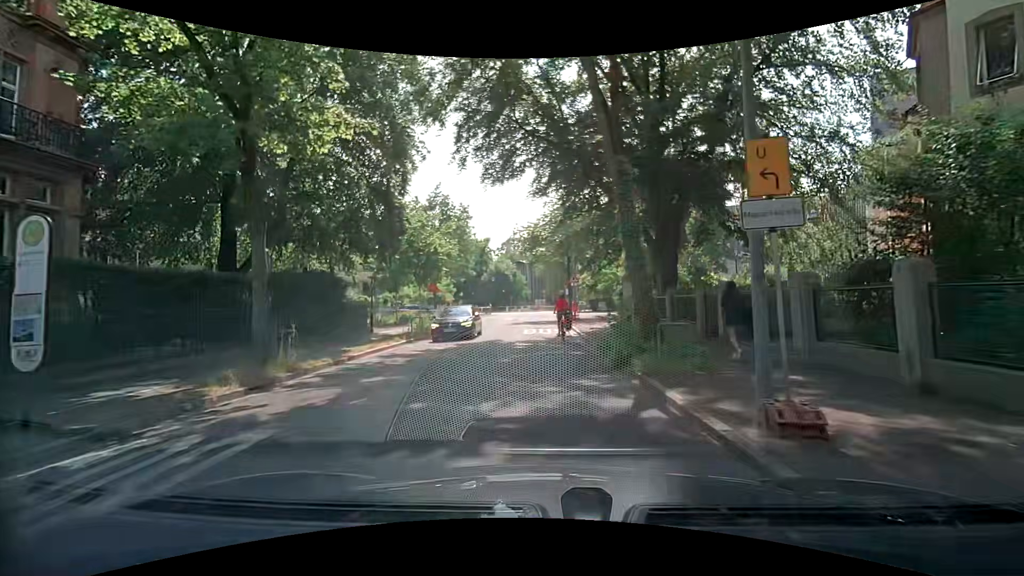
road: unclassified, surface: asphalt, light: Day
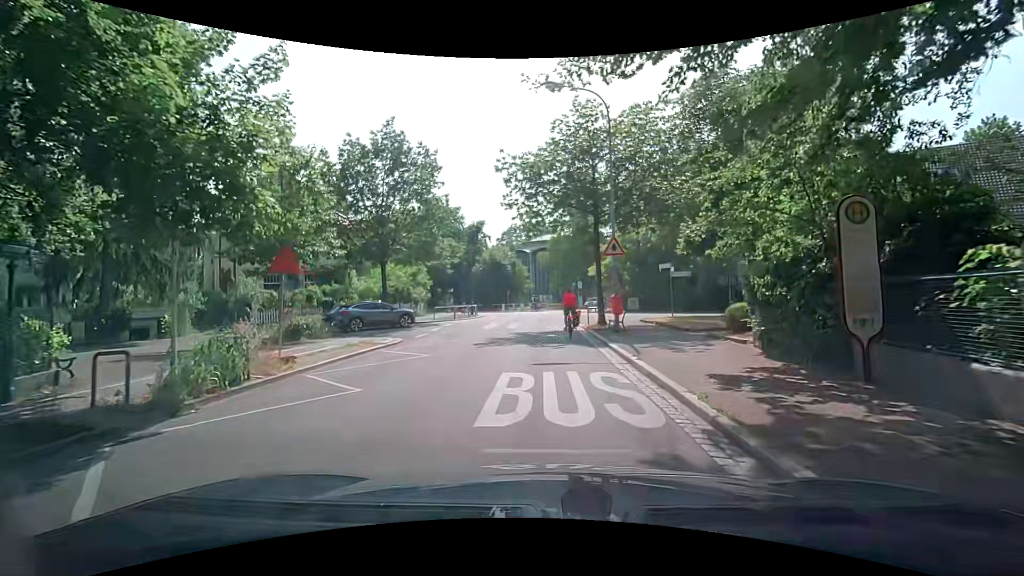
(-0.4, +18.3) m; -2°
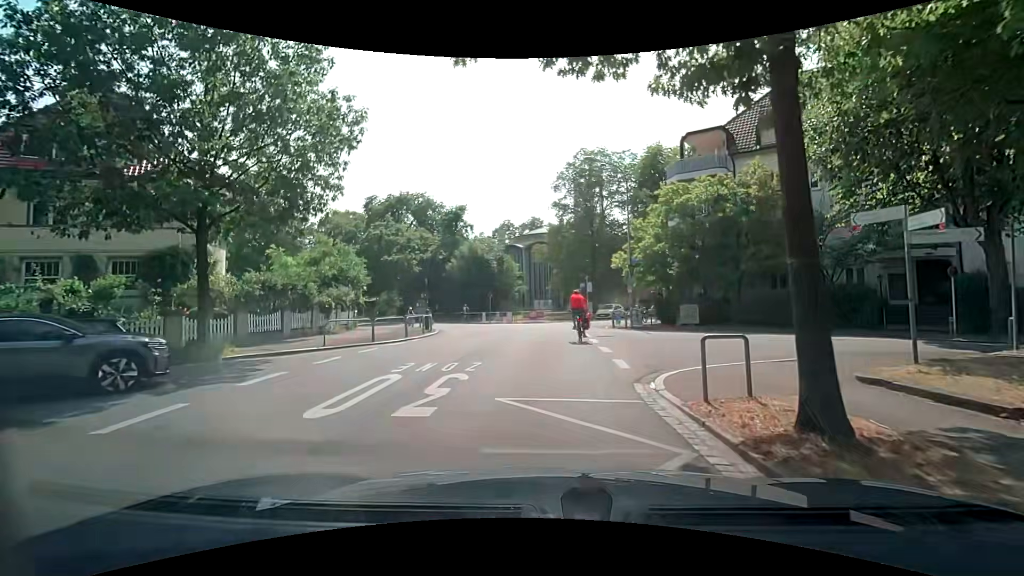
(+0.1, +18.0) m; +1°
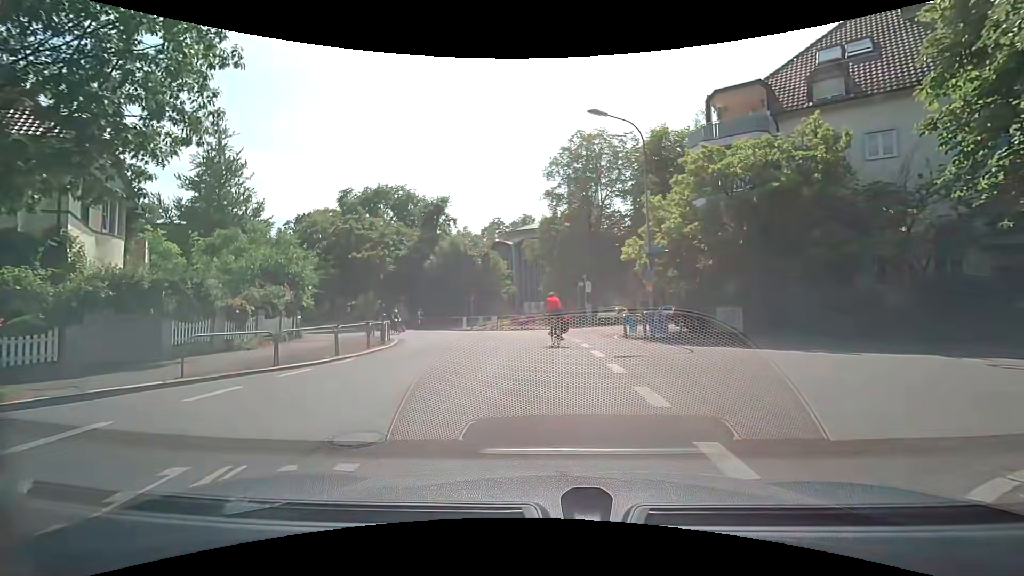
(0.0, +7.0) m; 0°
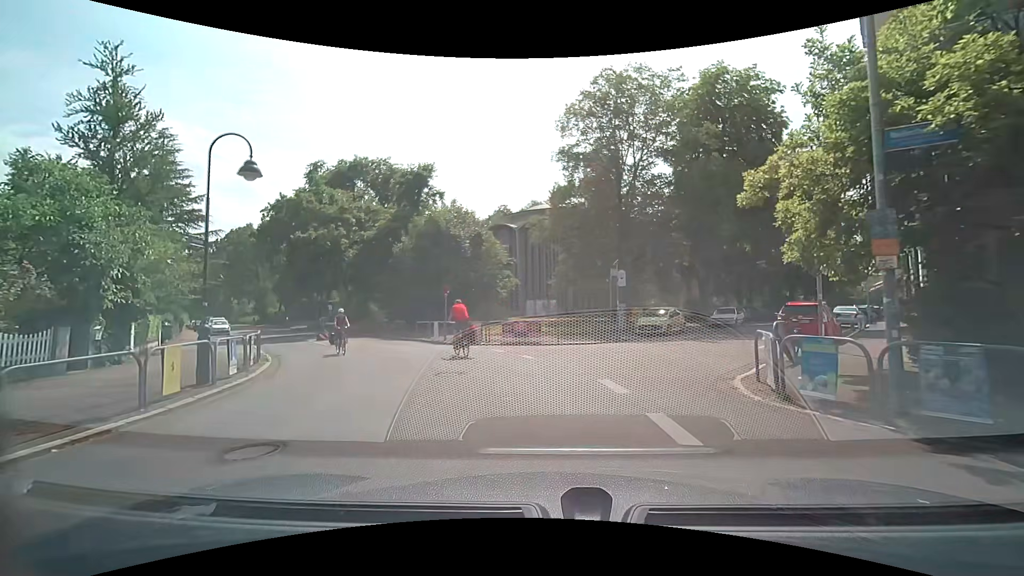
(+0.1, +13.3) m; 0°
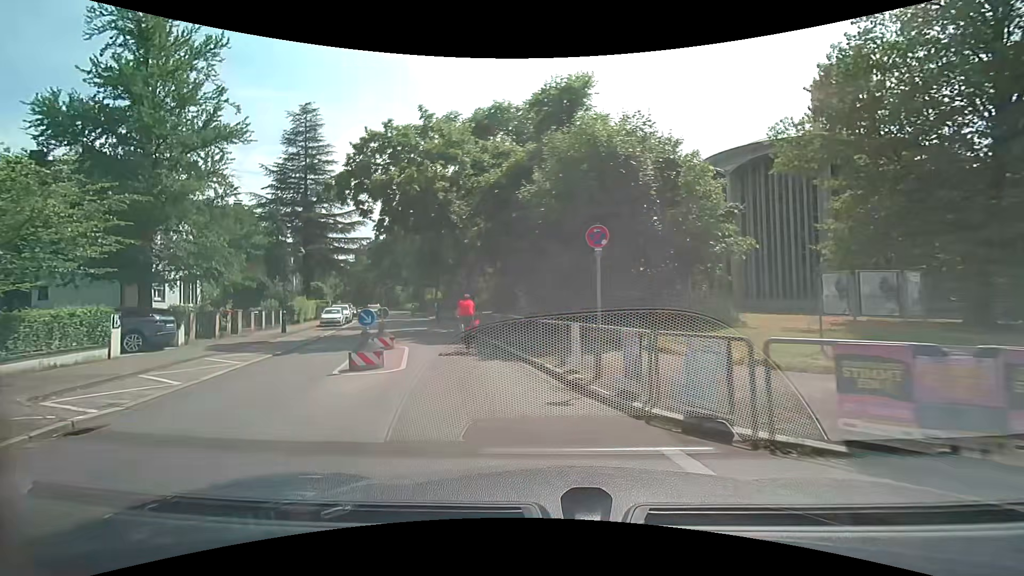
(-2.0, +16.1) m; -18°
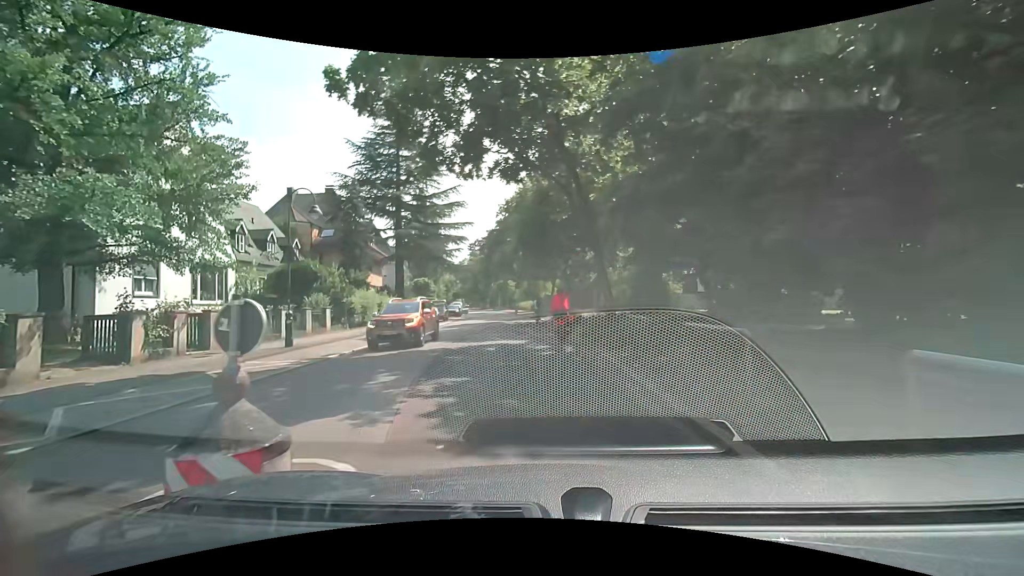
(-2.2, +13.6) m; -16°
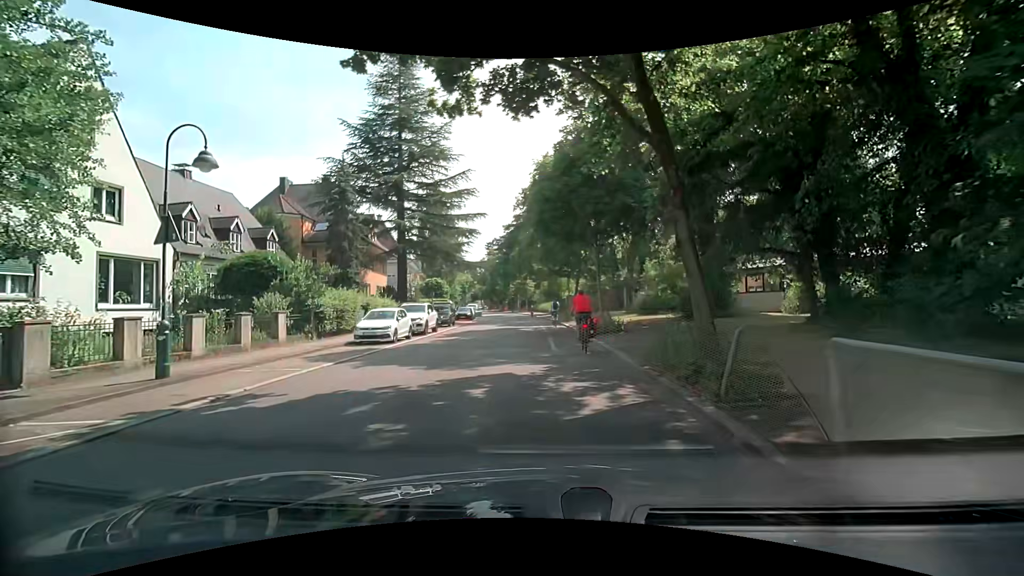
(-0.1, +6.9) m; -2°
(0, +10) (-1, +20) (-1, +30) (-2, +40) (-3, +50) (-4, +60) (-5, +70) (-6, +80) (-8, +90) (-10, +99) m
